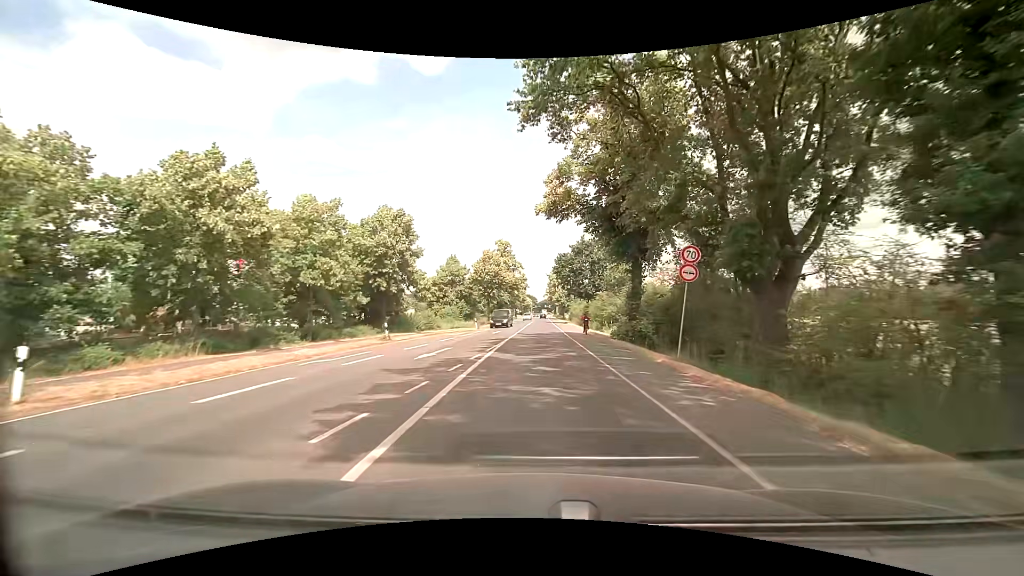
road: secondary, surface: asphalt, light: Day
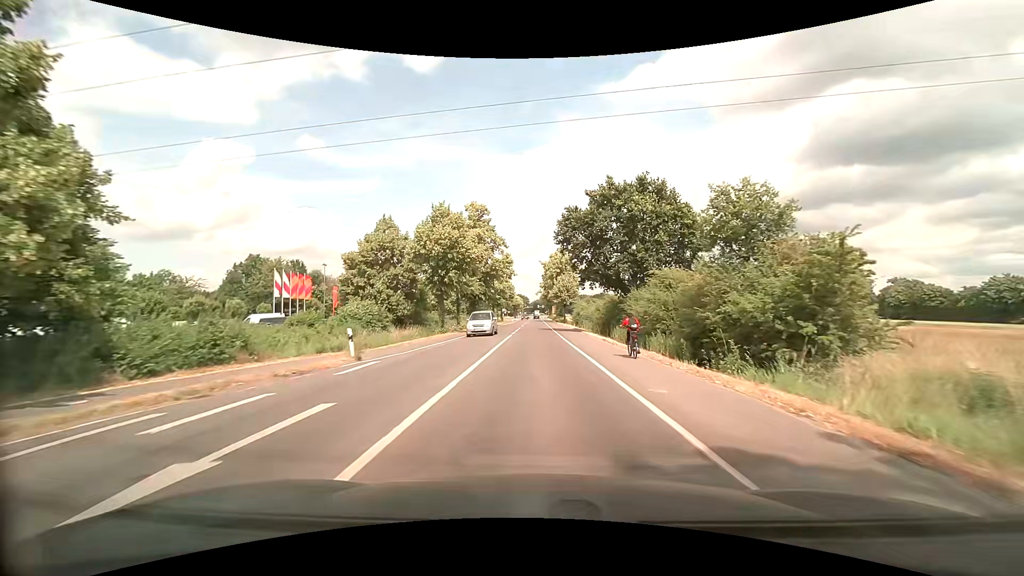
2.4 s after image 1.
(+0.4, +32.5) m; +1°
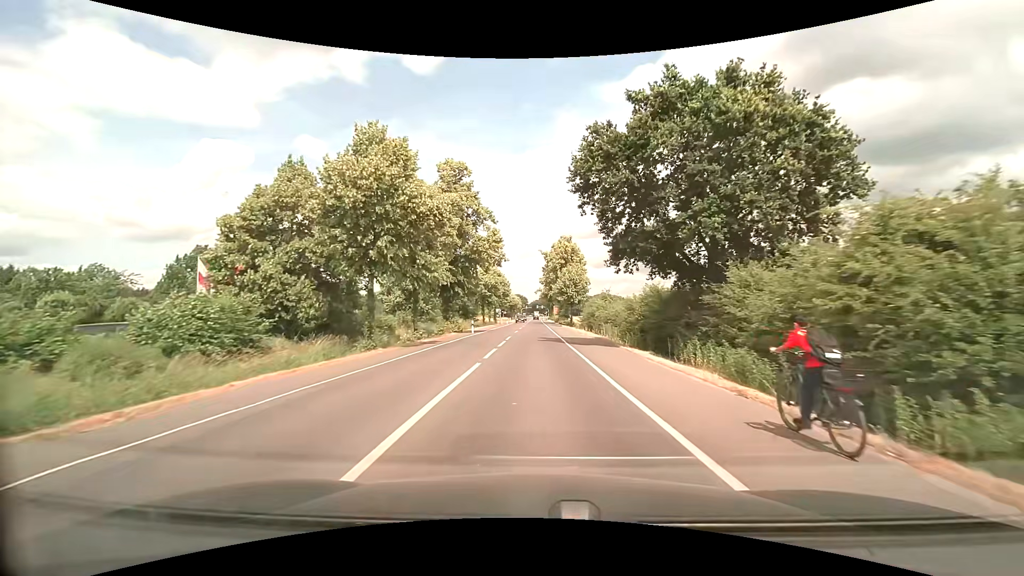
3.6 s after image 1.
(+0.2, +18.4) m; 0°
(0, +10) (0, +20) (0, +30) (0, +40) (0, +50) (0, +60) (0, +70) (0, +80) (0, +90) (0, +100) m
